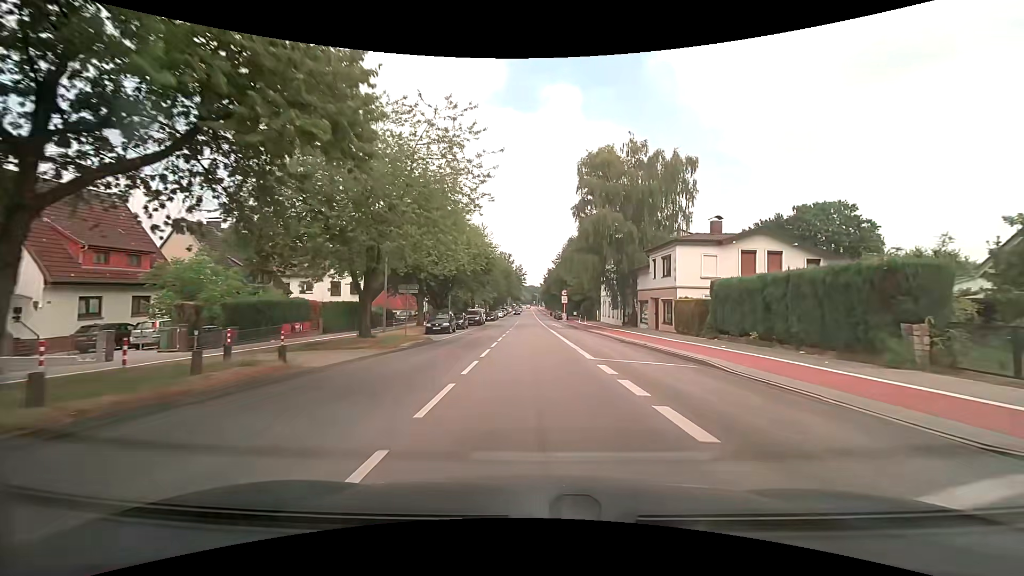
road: secondary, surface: asphalt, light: Day
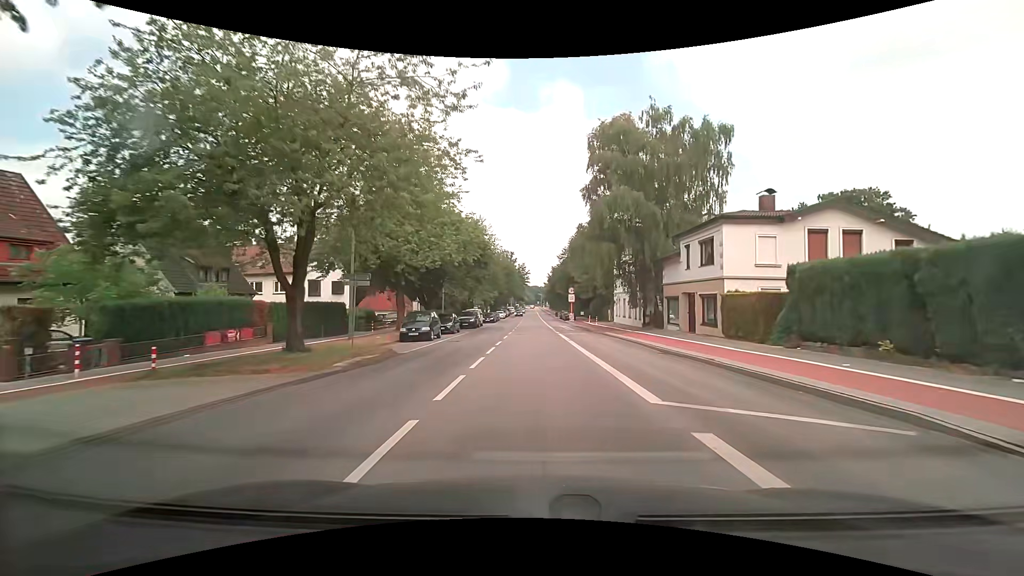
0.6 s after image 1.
(0.0, +7.8) m; -1°
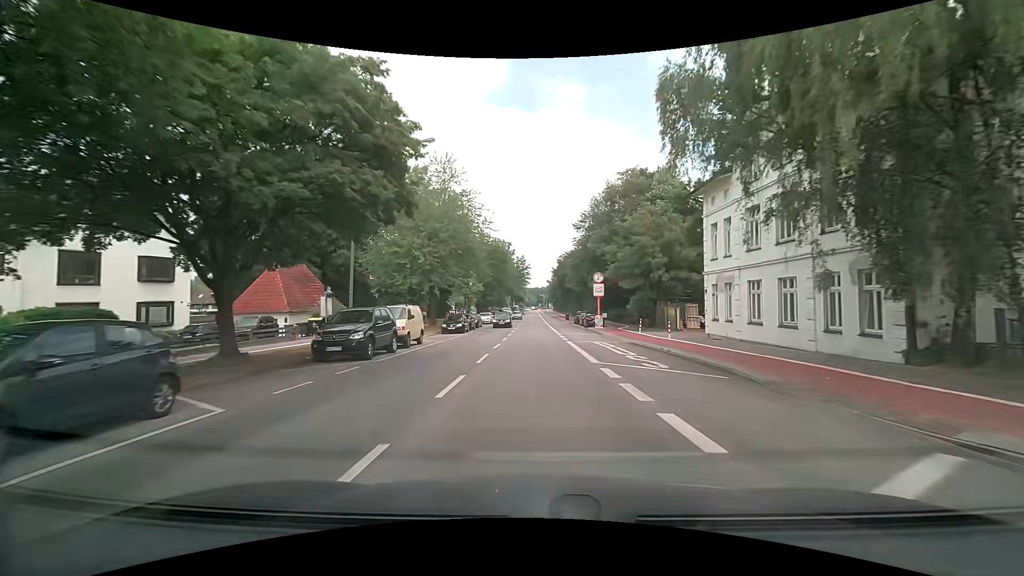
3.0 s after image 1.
(0.0, +31.2) m; 0°
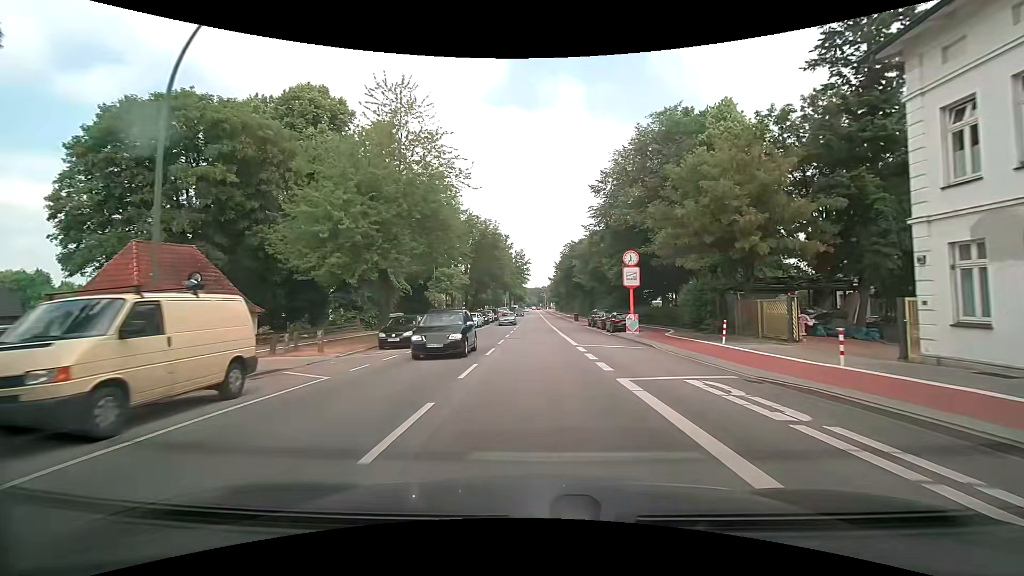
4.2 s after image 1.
(0.0, +15.7) m; -1°
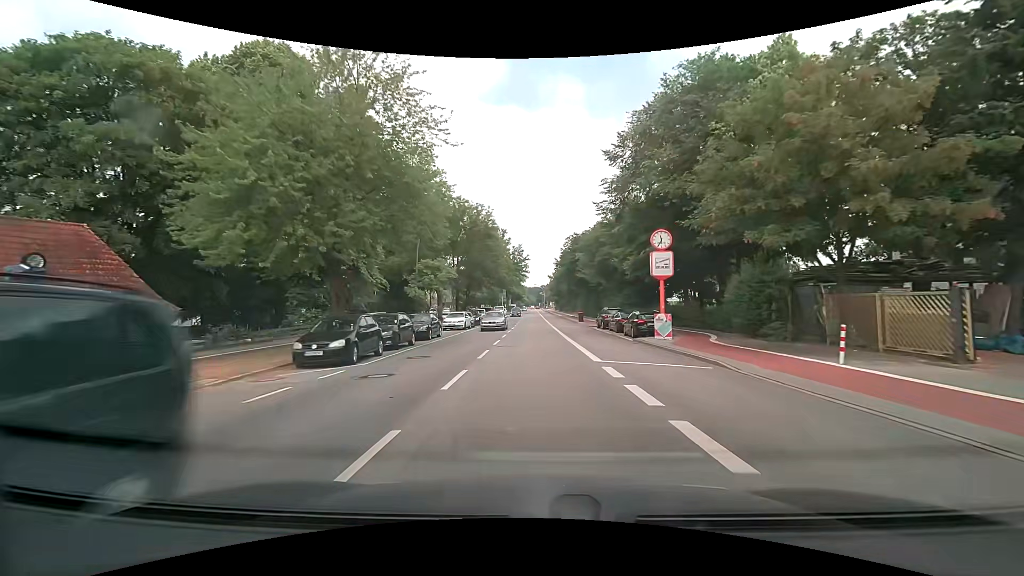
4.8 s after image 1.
(+0.1, +7.8) m; +1°
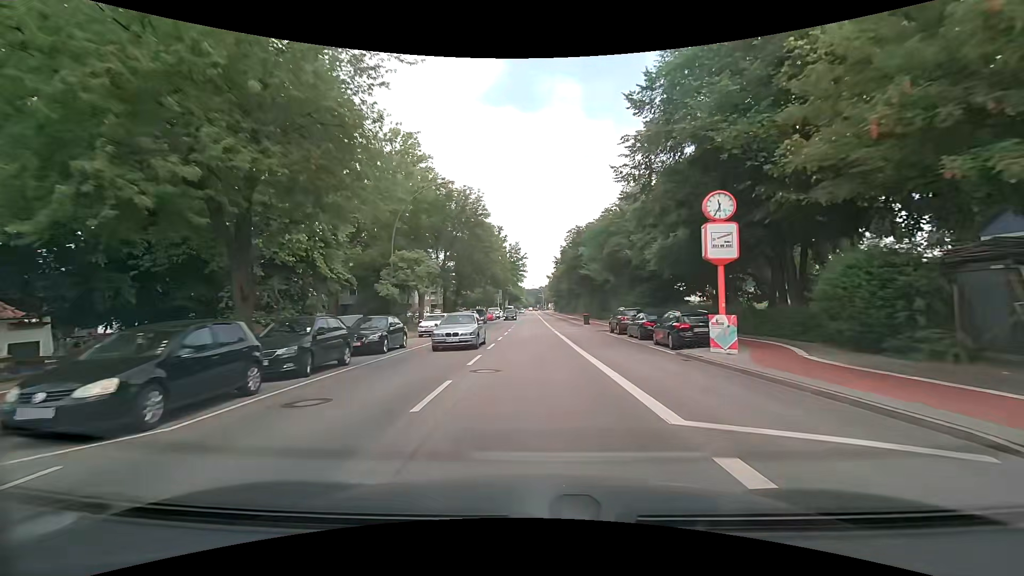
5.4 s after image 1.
(0.0, +7.8) m; 0°
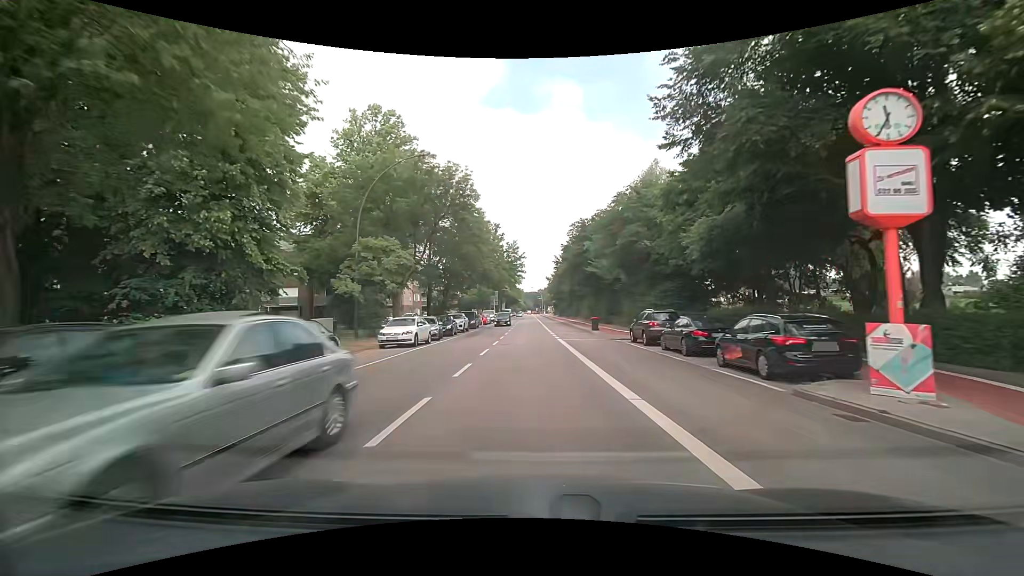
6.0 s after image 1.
(0.0, +7.8) m; 0°
